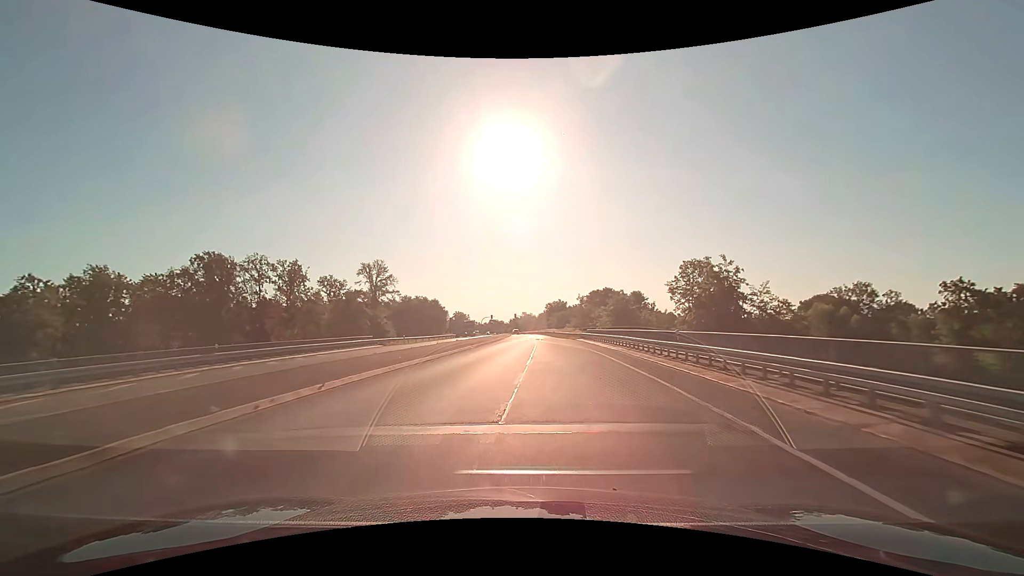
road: primary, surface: asphalt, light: Day
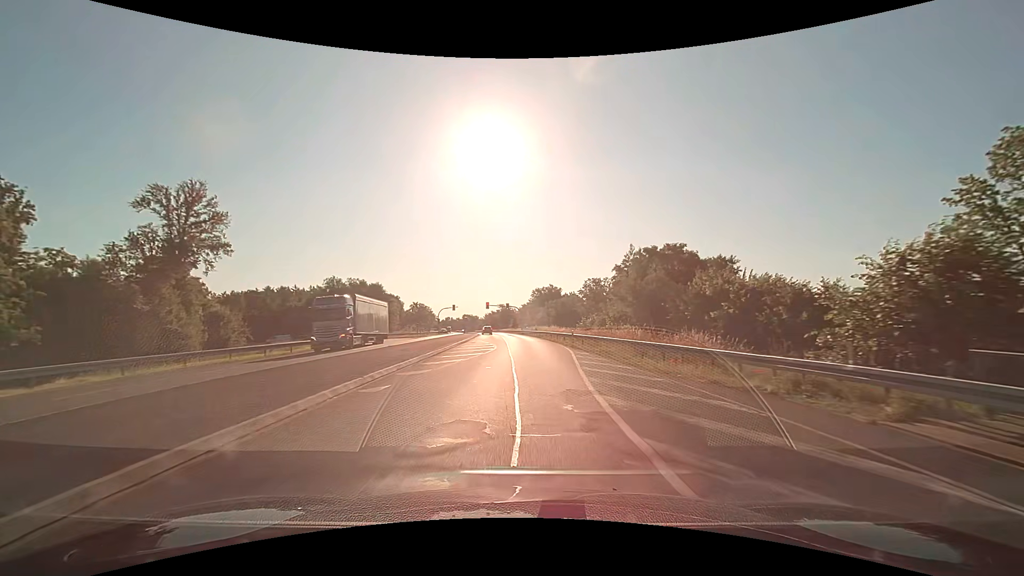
(0.0, +54.3) m; +2°
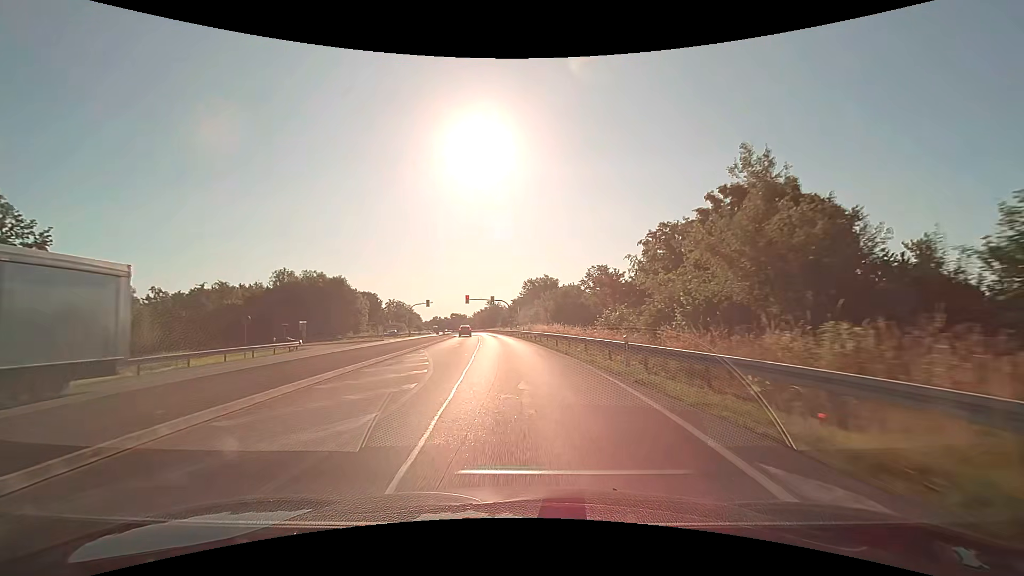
(+0.3, +21.7) m; +1°
(0, +10) (0, +20) (-1, +30) (-2, +40) (-2, +50) (-3, +60) (-4, +70) (-5, +80) (-6, +90) (-7, +100) m
